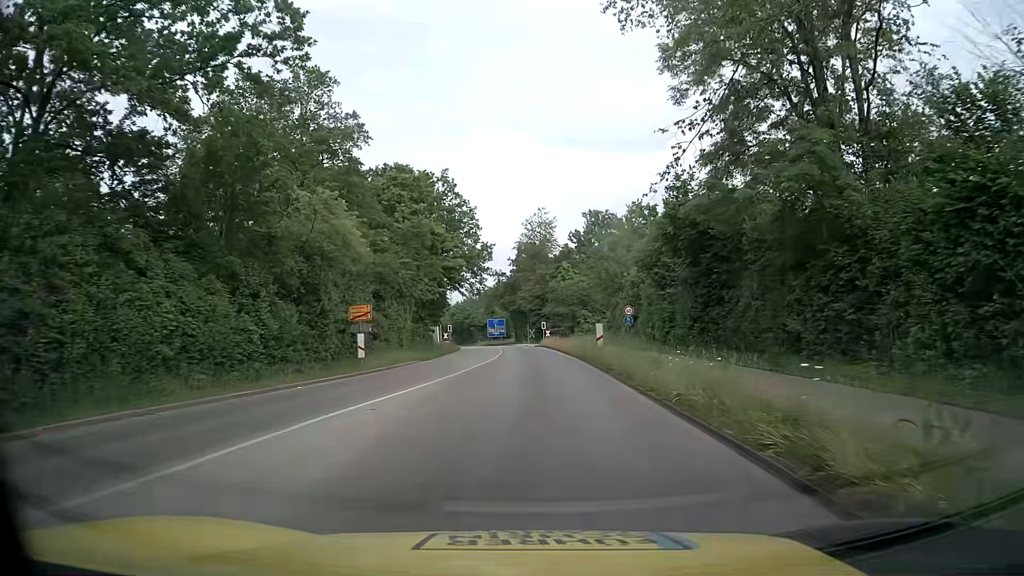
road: tertiary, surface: asphalt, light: Day
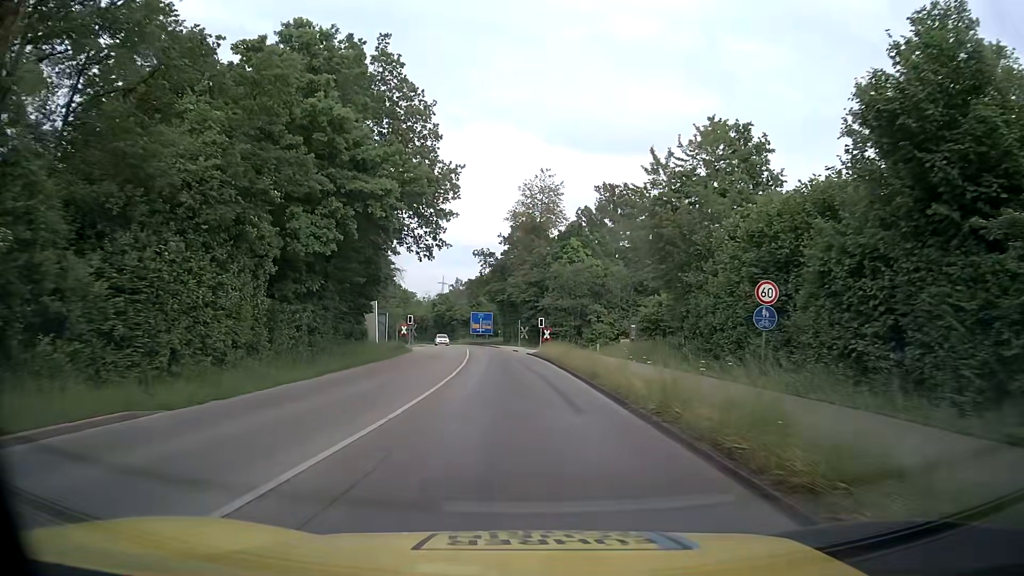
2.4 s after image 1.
(+0.4, +26.0) m; +1°
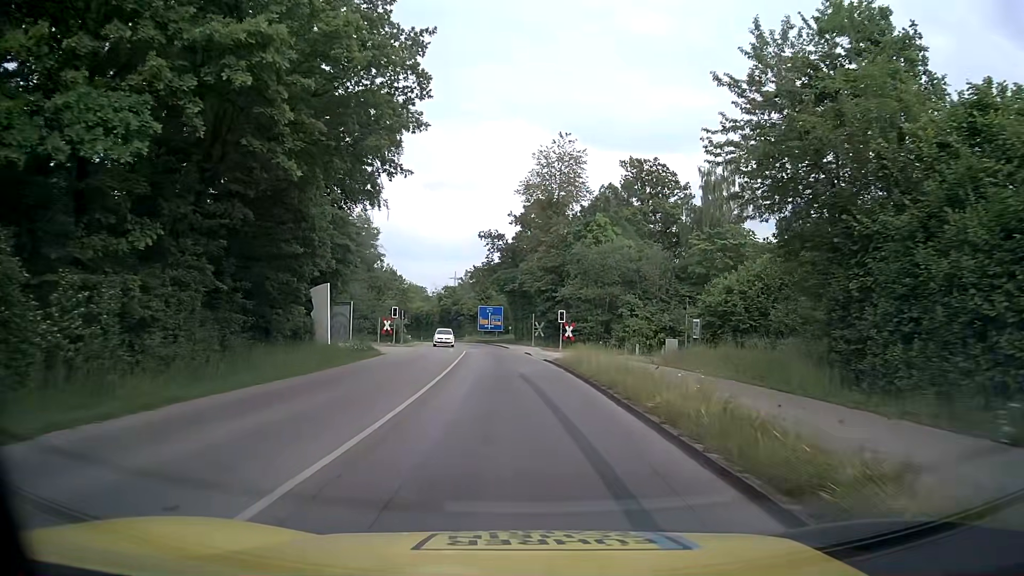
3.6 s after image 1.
(-0.1, +13.8) m; -1°
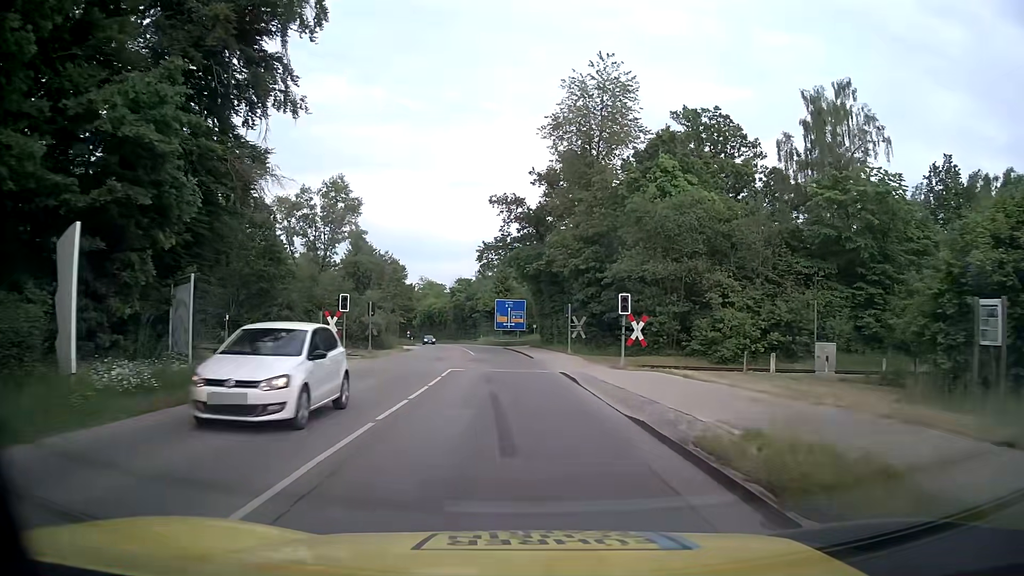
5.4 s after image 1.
(-0.3, +20.4) m; -2°
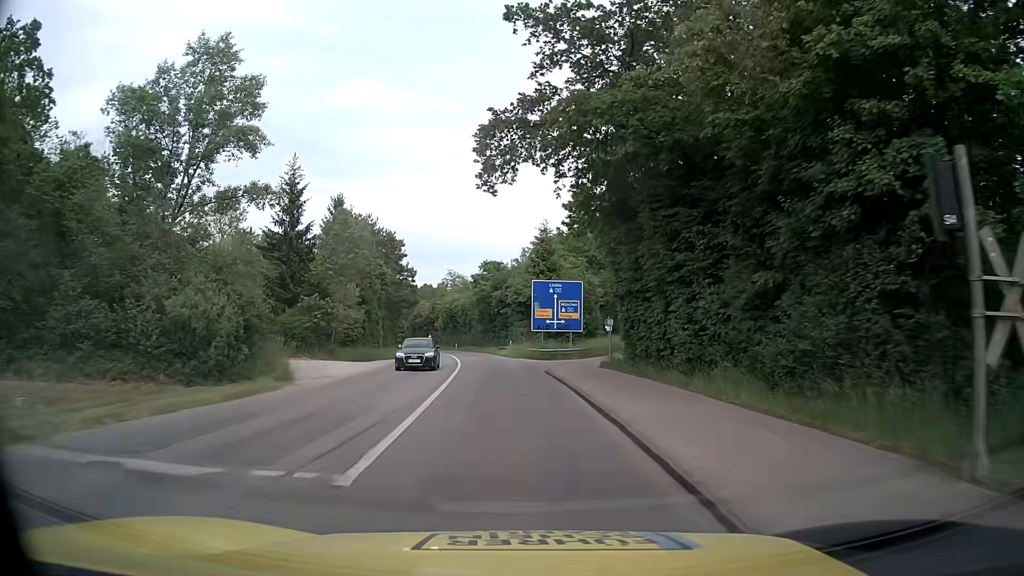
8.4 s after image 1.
(-0.9, +33.8) m; -3°
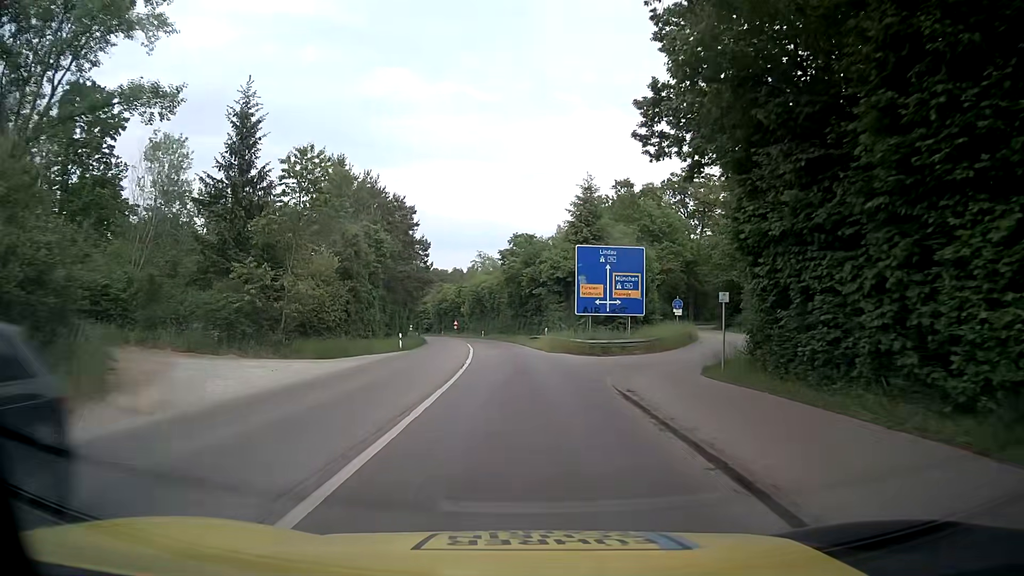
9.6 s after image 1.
(-0.5, +13.6) m; -4°
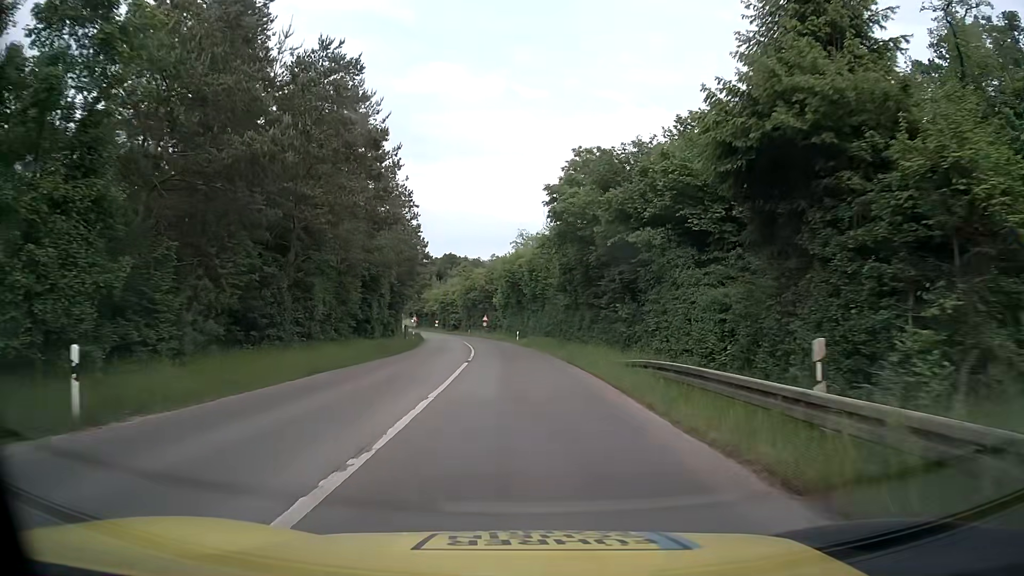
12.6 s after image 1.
(-1.0, +35.3) m; -4°
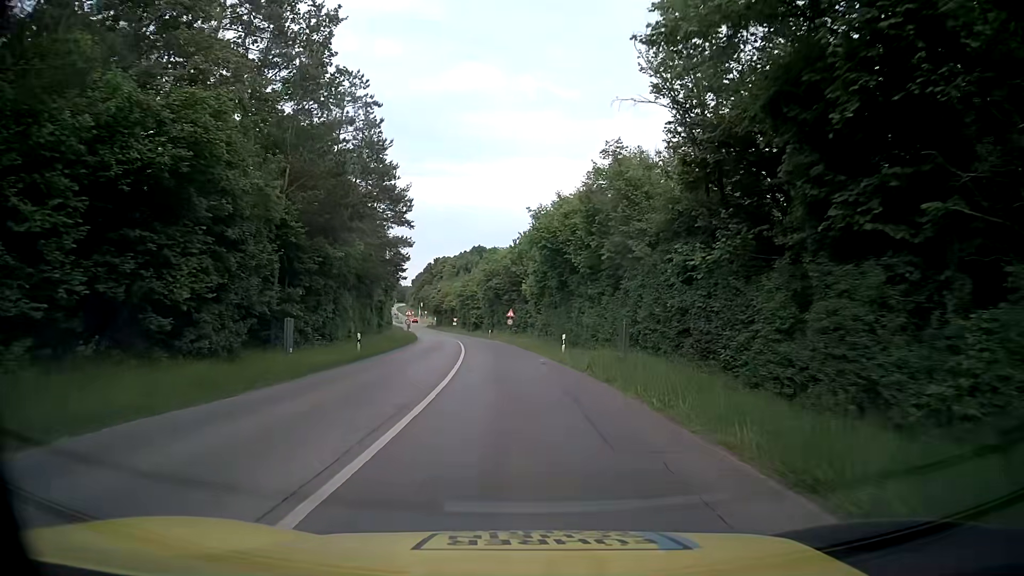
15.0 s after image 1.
(-0.5, +29.9) m; -2°
(0, +10) (-1, +20) (-1, +30) (-2, +40) (-3, +50) (-4, +60) (-6, +70) (-7, +80) (-9, +89) (-11, +99) m
